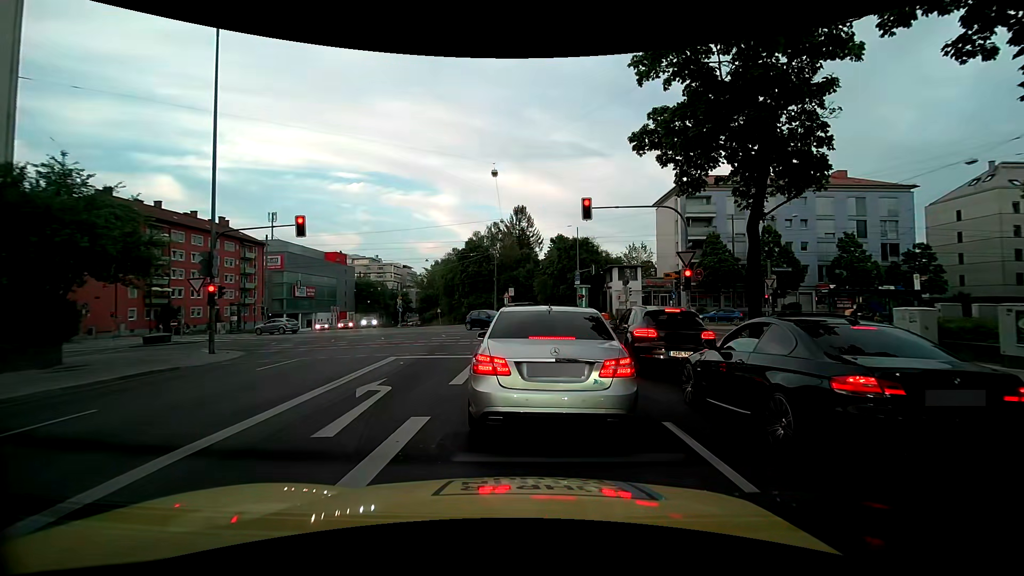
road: primary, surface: asphalt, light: Day
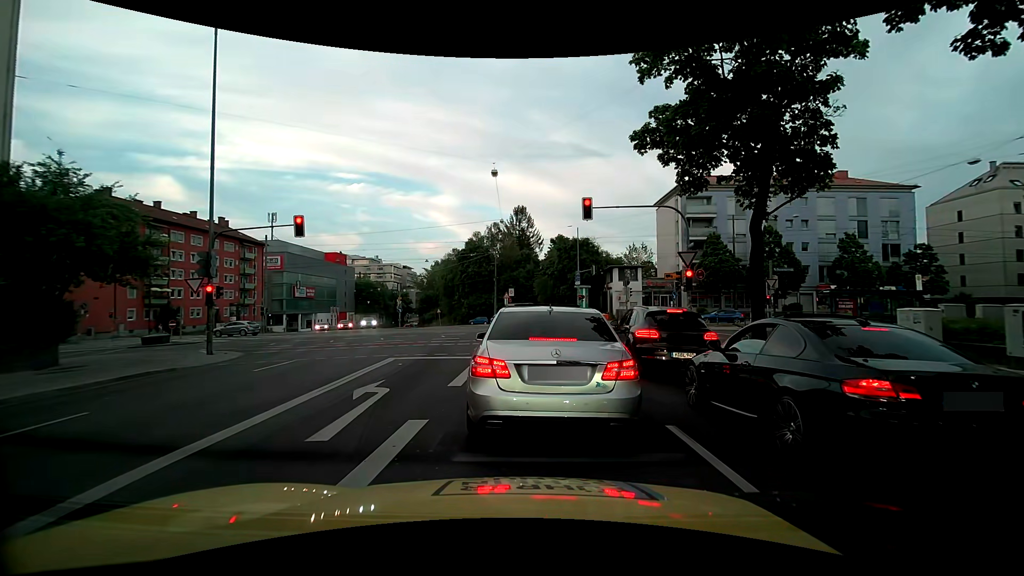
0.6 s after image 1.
(0.0, +0.2) m; 0°
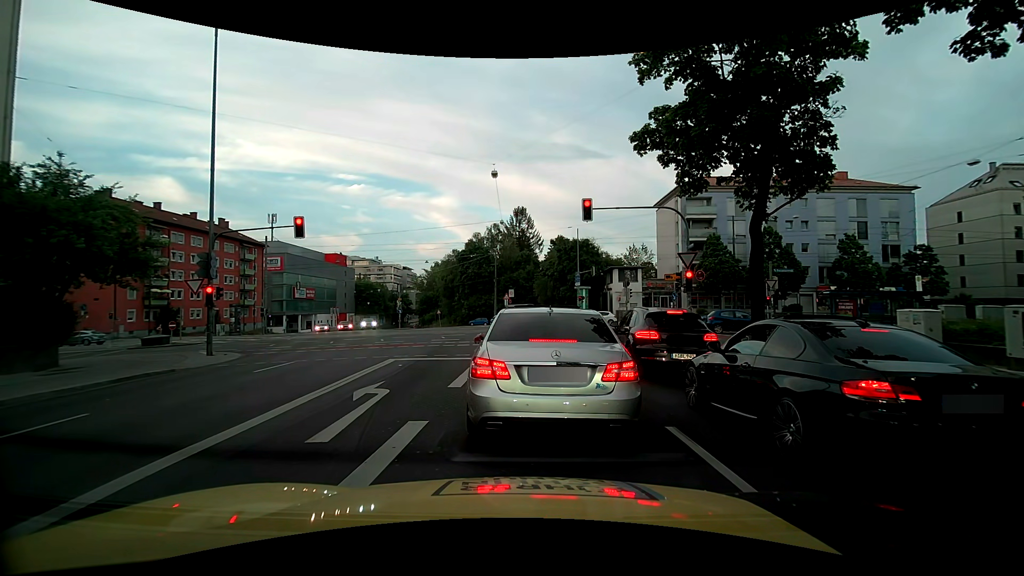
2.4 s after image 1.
(0.0, +0.1) m; 0°
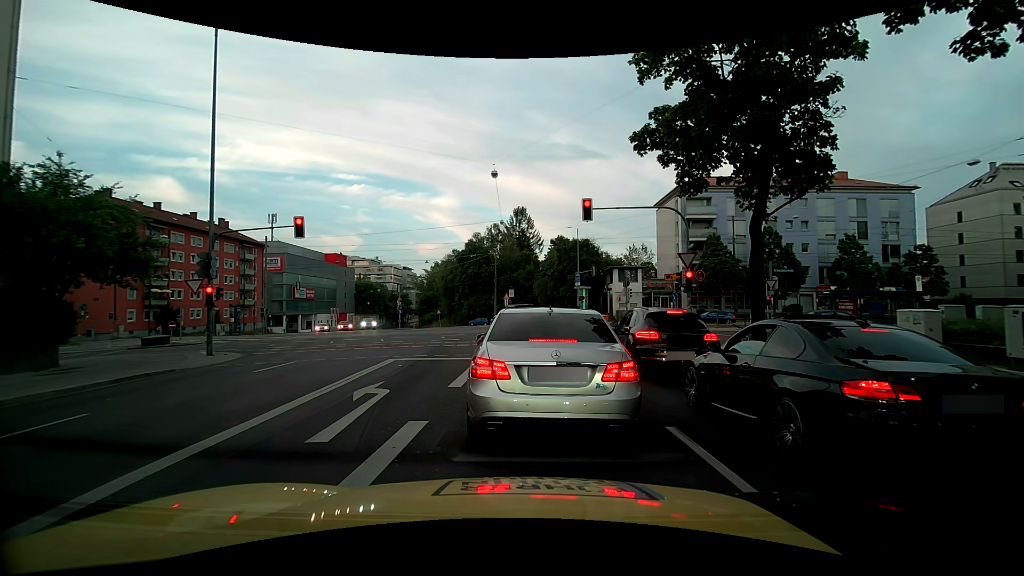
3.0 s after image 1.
(0.0, 0.0) m; 0°
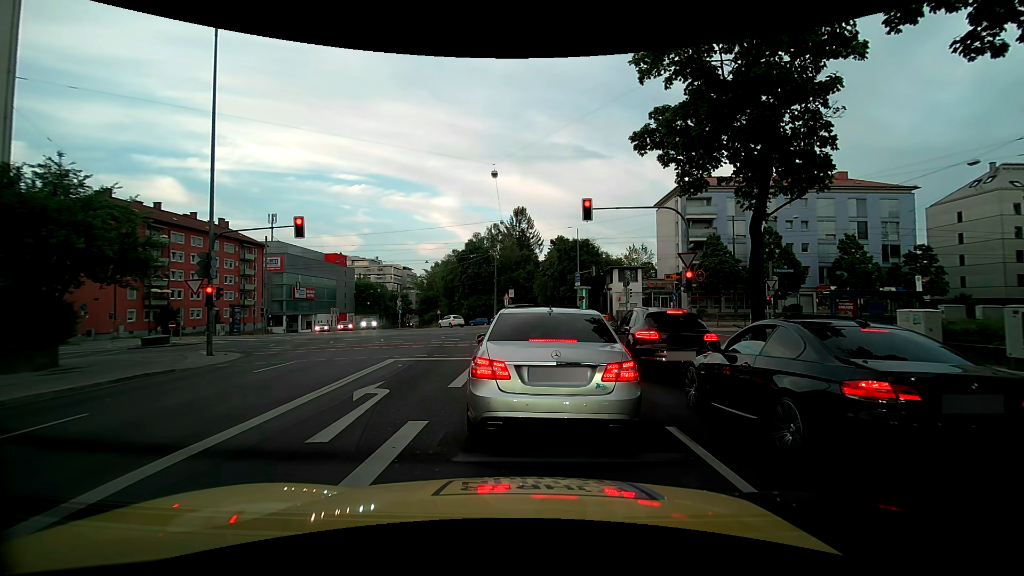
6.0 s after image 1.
(0.0, 0.0) m; 0°
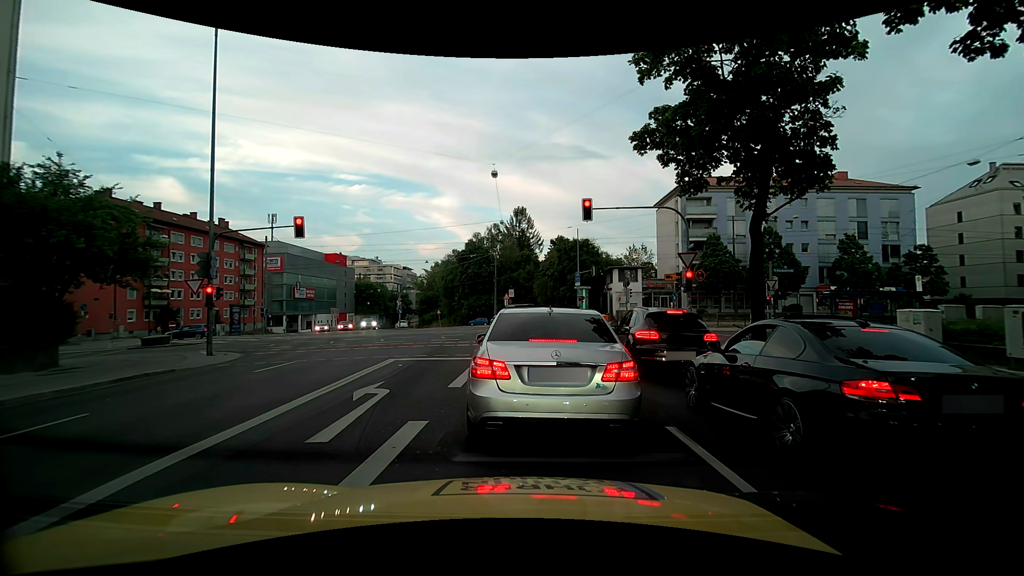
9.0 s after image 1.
(0.0, 0.0) m; 0°
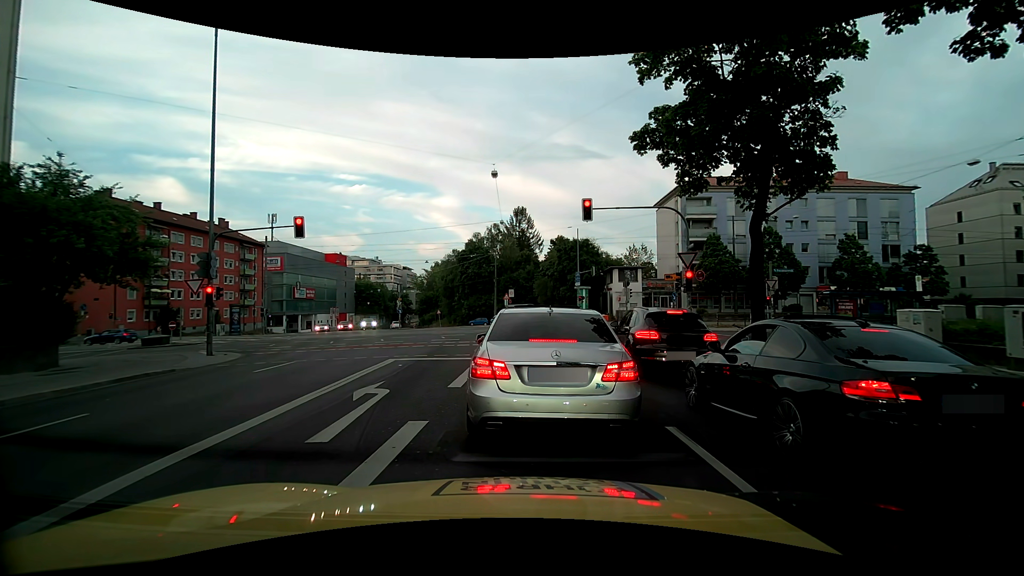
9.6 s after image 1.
(0.0, 0.0) m; 0°
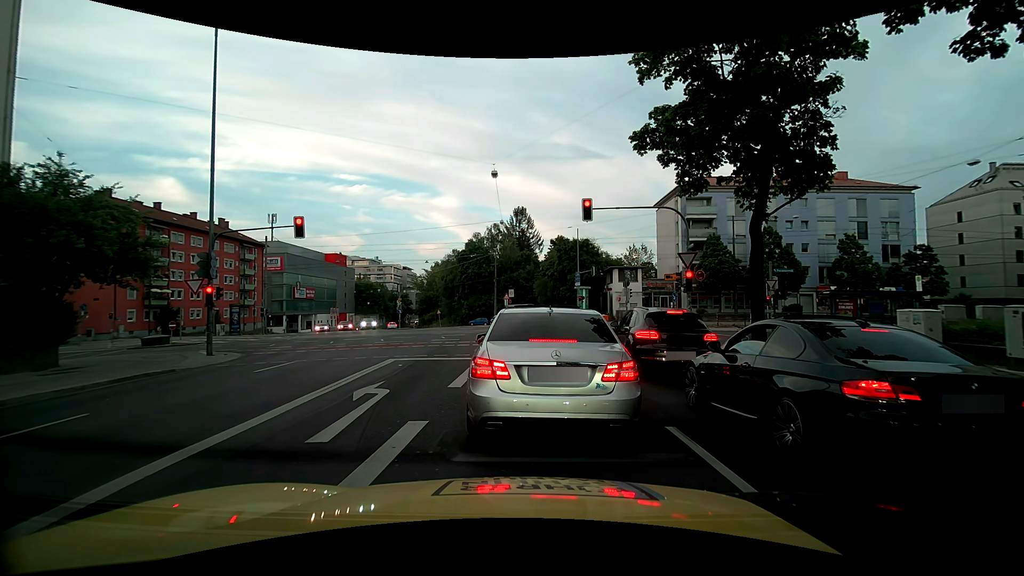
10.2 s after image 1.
(0.0, 0.0) m; 0°
